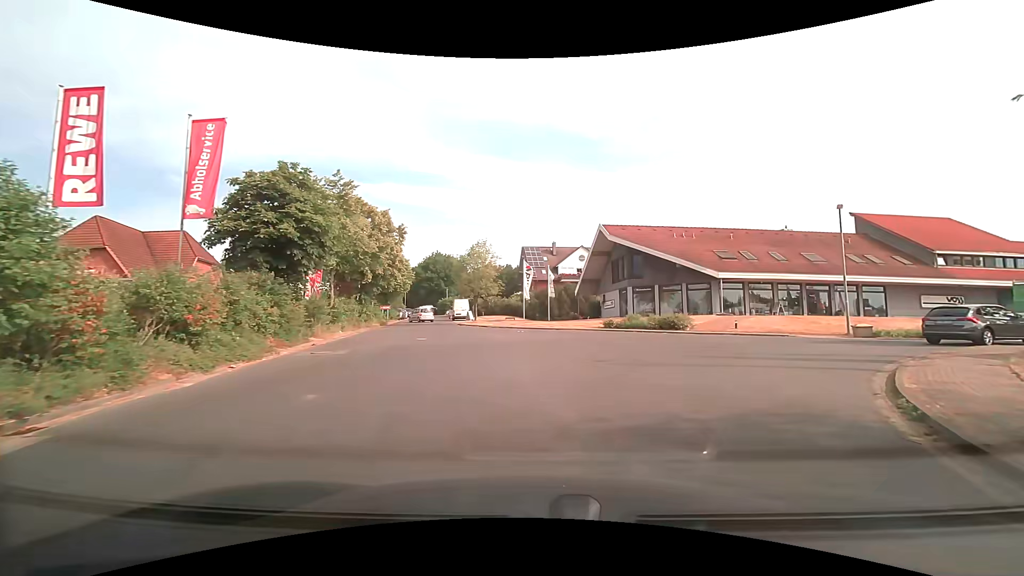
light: Day
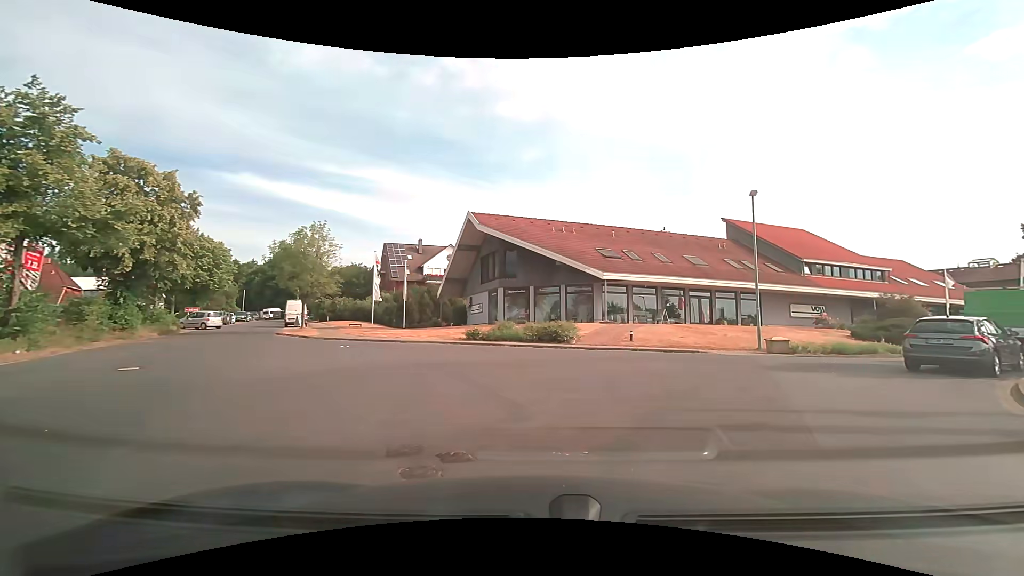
(+1.2, +8.5) m; +15°
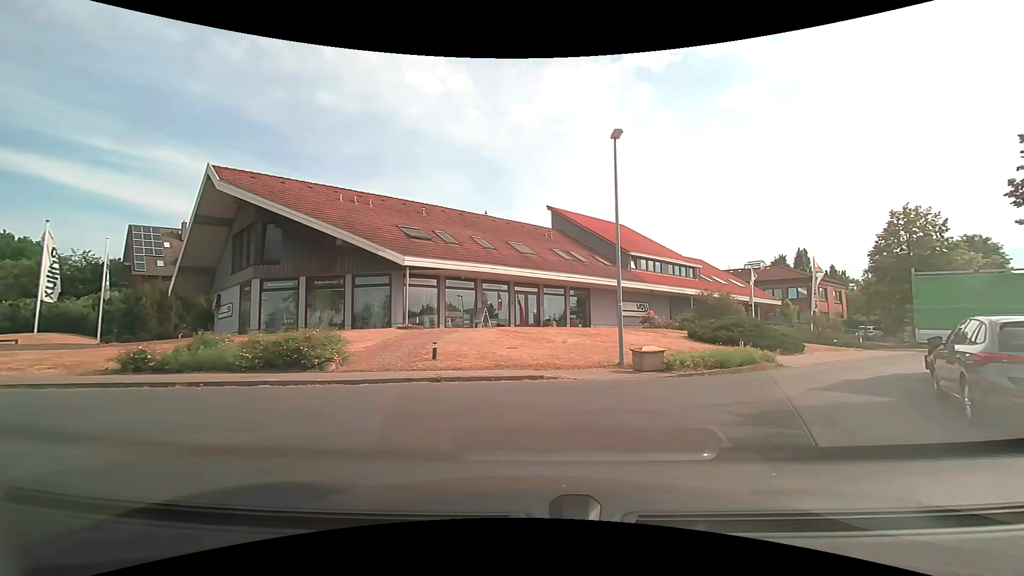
(+1.6, +9.5) m; +20°
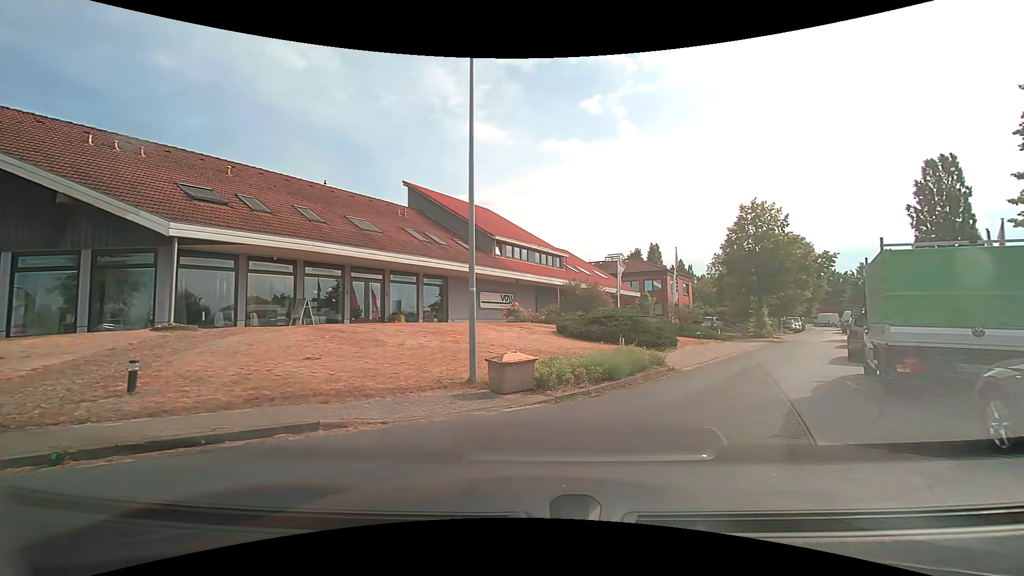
(+0.7, +5.3) m; +15°
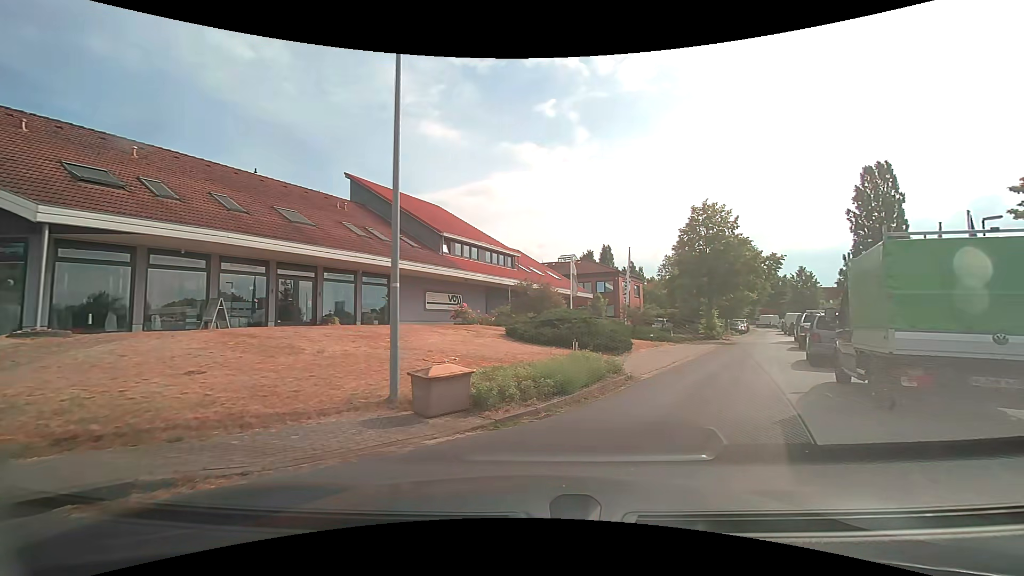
(+0.1, +1.8) m; +6°
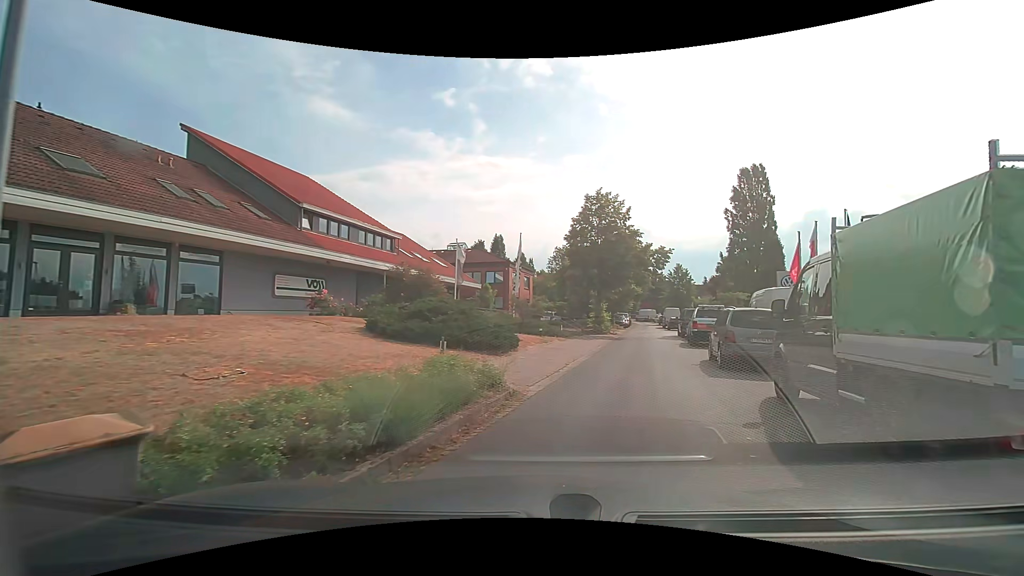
(+0.4, +4.0) m; +11°
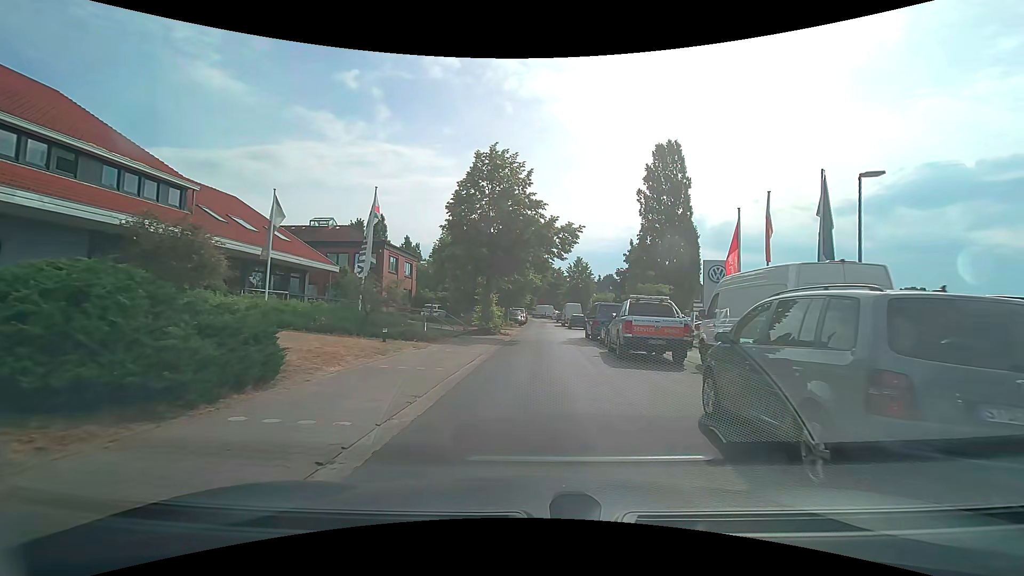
(+1.8, +10.2) m; +13°
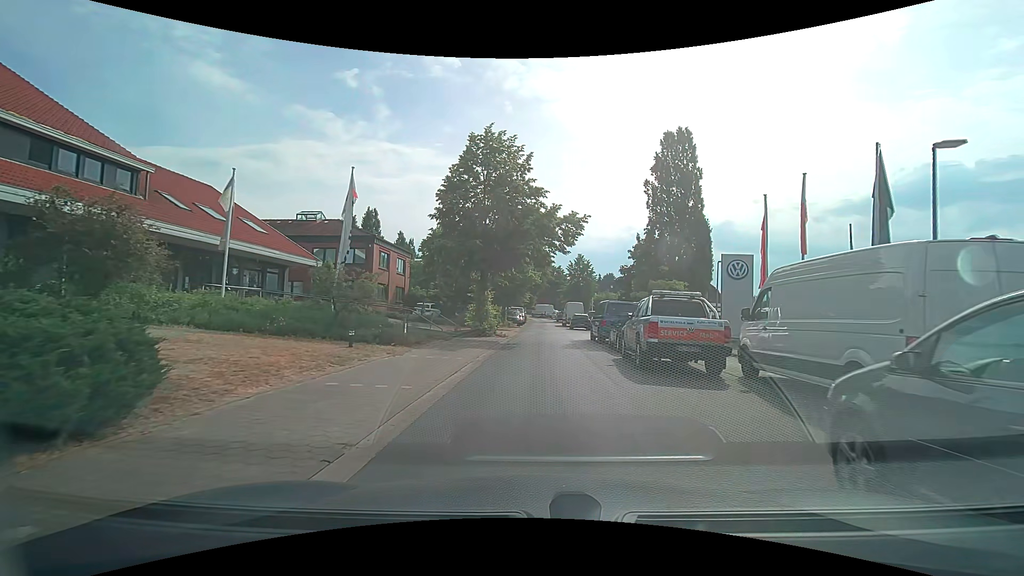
(0.0, +3.0) m; +1°
(0, +10) (0, +20) (+1, +30) (+1, +40) (+1, +50) (+1, +60) (+1, +70) (+1, +80) (+1, +90) (-1, +100) m
